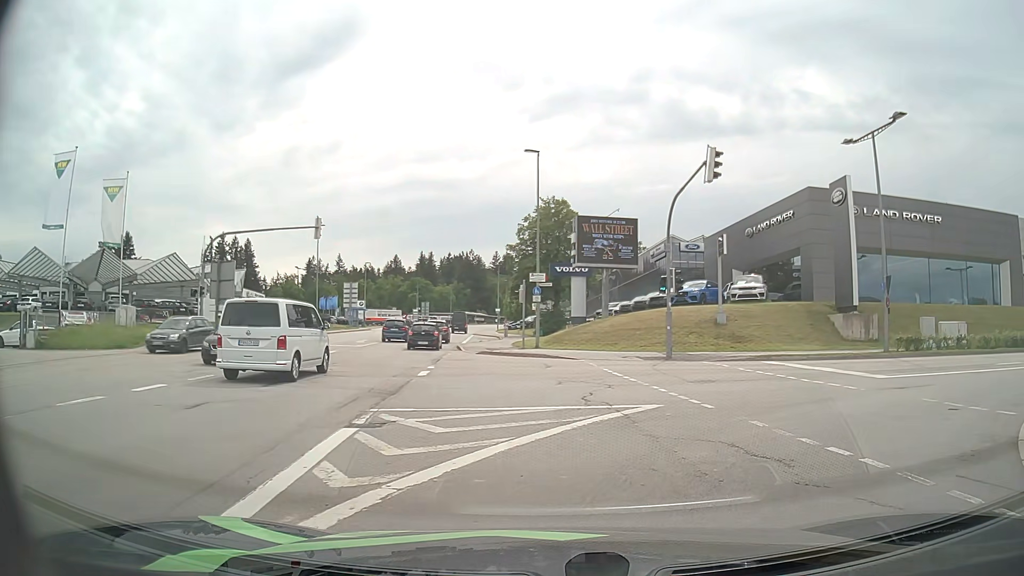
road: tertiary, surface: asphalt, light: Day
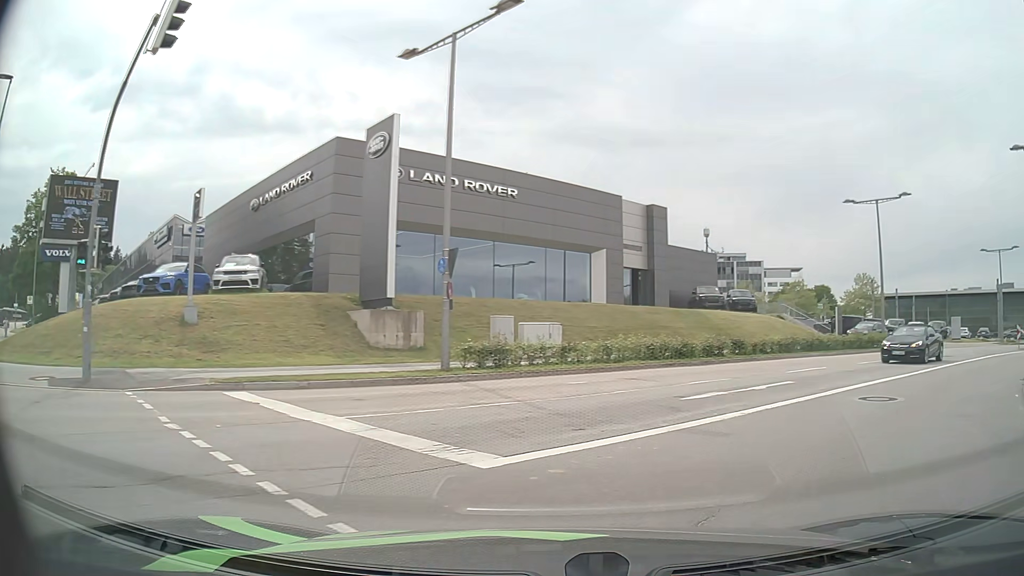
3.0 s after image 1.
(+3.2, +10.1) m; +39°
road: secondary
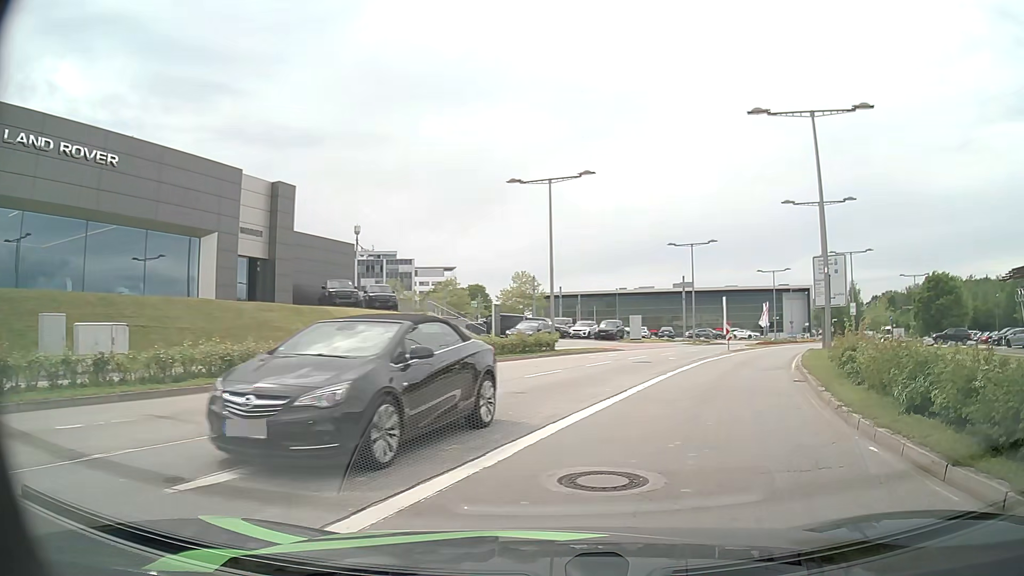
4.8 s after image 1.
(+2.0, +6.5) m; +31°
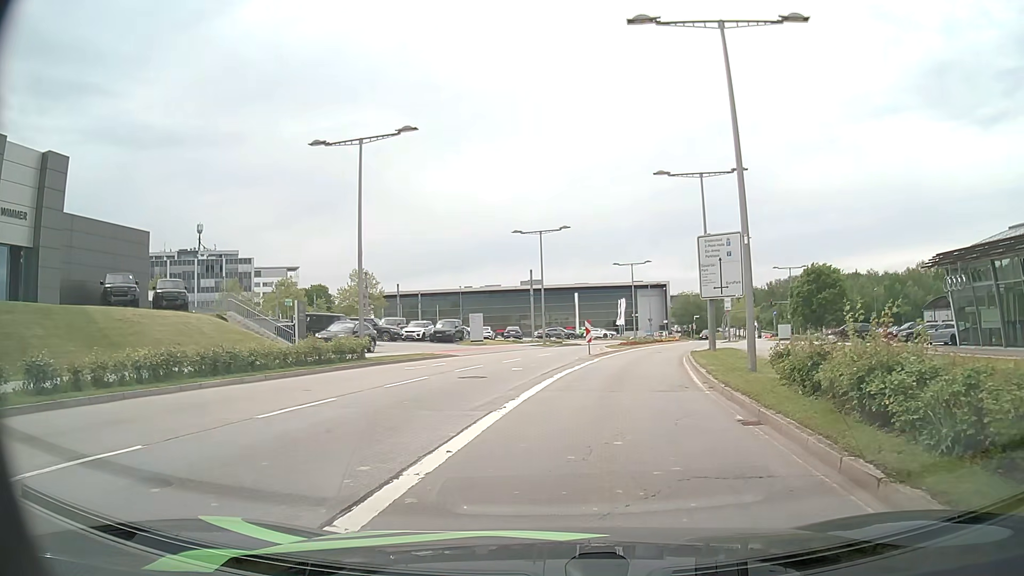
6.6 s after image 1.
(+1.2, +8.0) m; +13°
(+1, +10) (+2, +20) (+5, +30) (+7, +39) (+9, +49) (+13, +58) (+16, +68) (+20, +77) (+25, +86) (+29, +95) m
